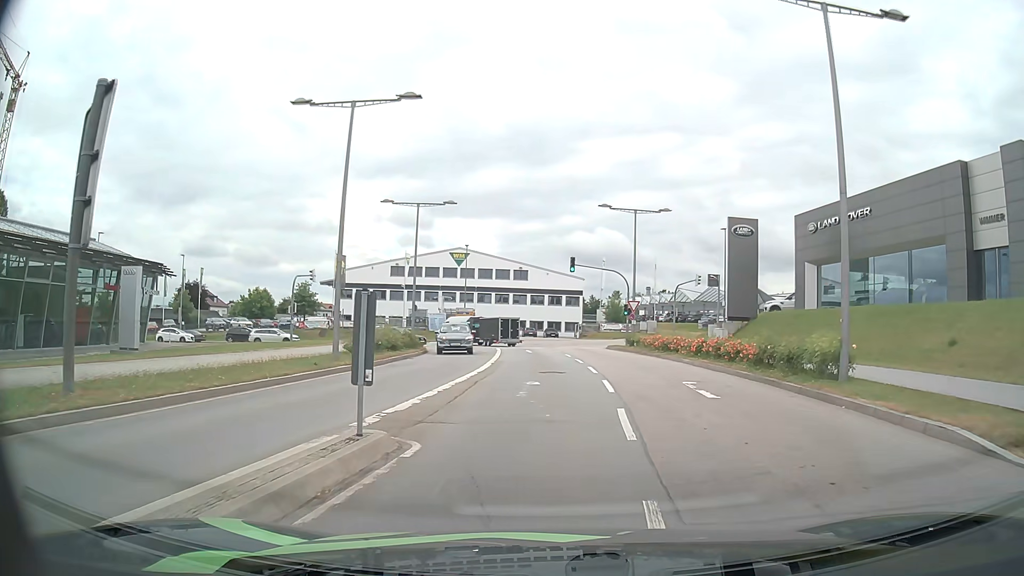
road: secondary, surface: asphalt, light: Day
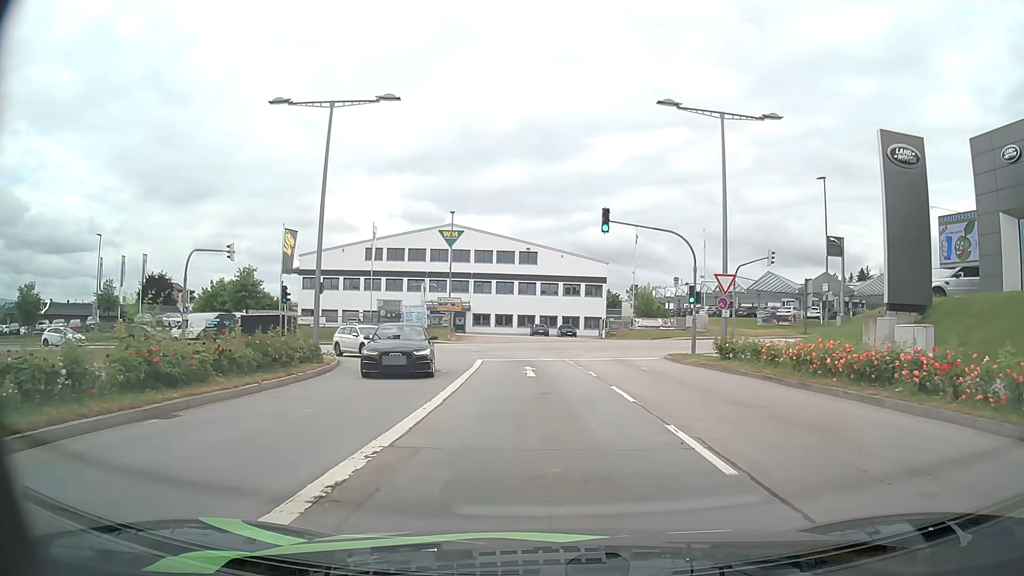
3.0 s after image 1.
(-0.2, +20.1) m; -1°
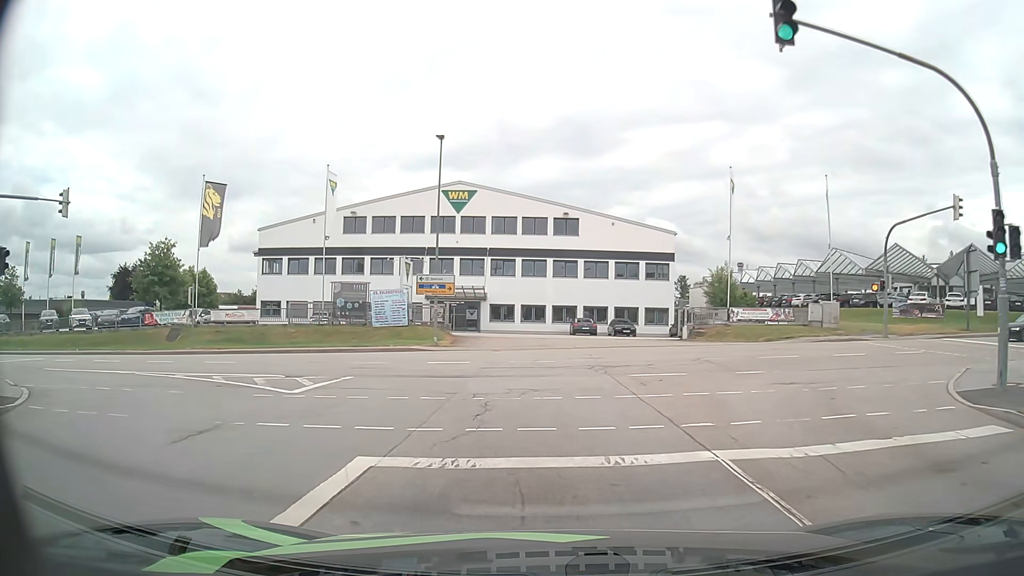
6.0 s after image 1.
(-0.5, +21.6) m; -3°
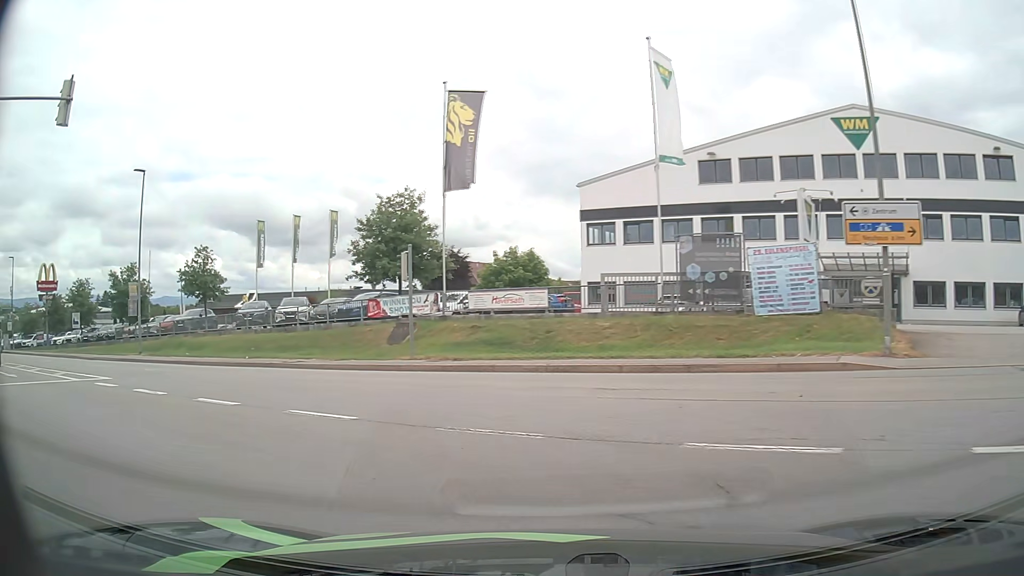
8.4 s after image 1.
(-3.7, +17.2) m; -30°
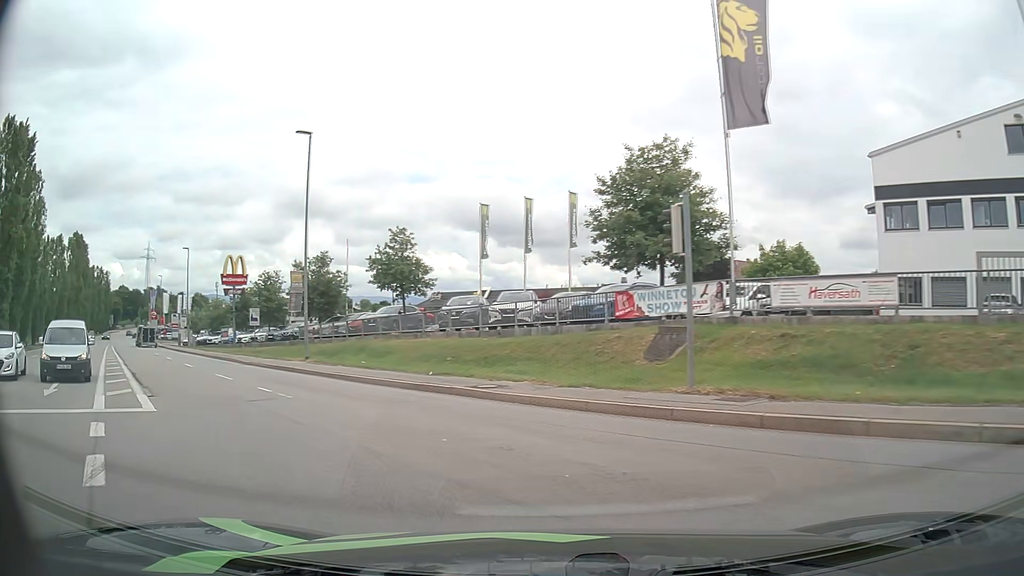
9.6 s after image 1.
(-1.7, +8.9) m; -21°
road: tertiary
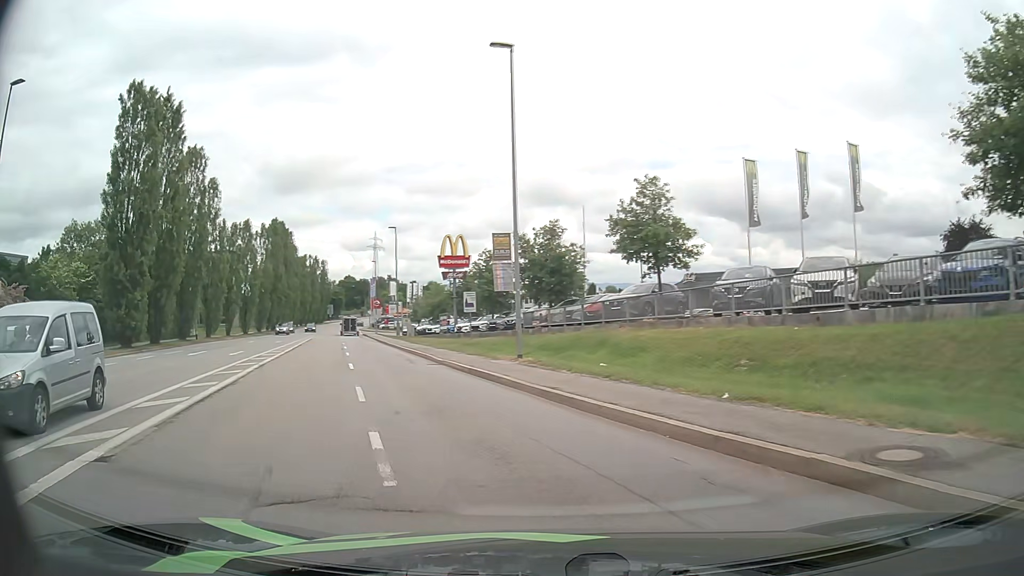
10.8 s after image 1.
(-1.7, +9.0) m; -21°
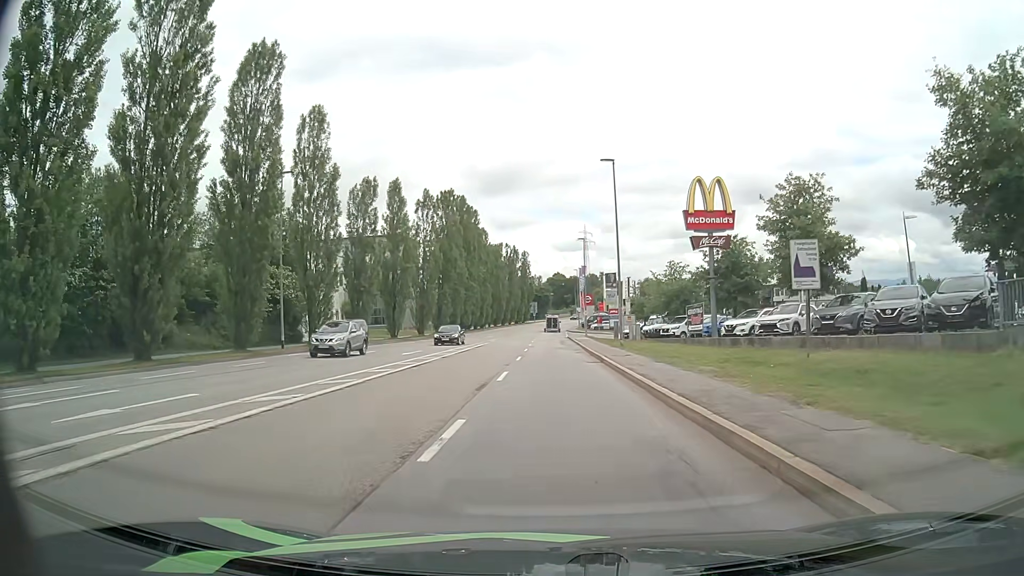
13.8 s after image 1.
(-6.0, +24.7) m; -19°
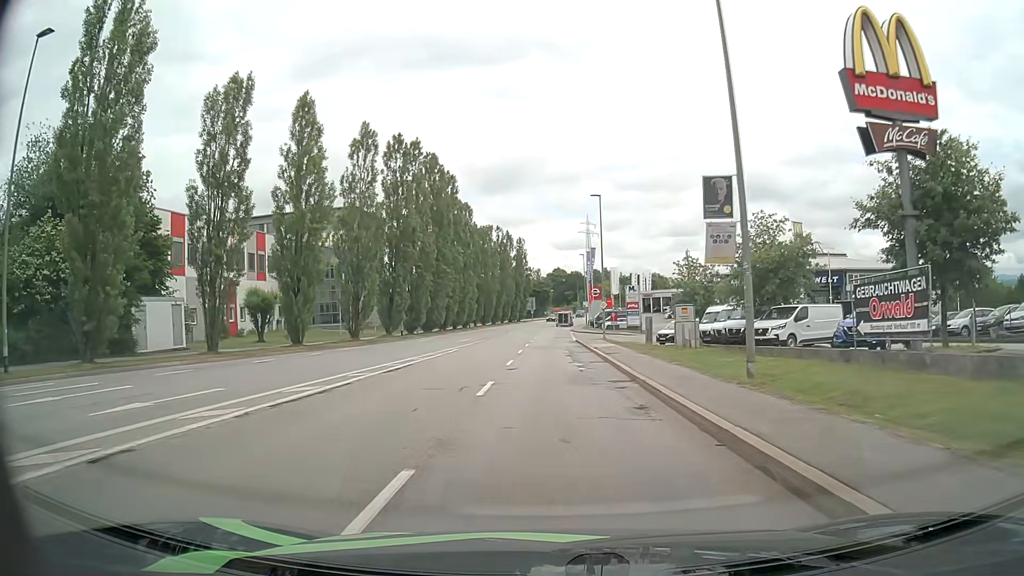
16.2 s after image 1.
(+0.1, +23.5) m; 0°
